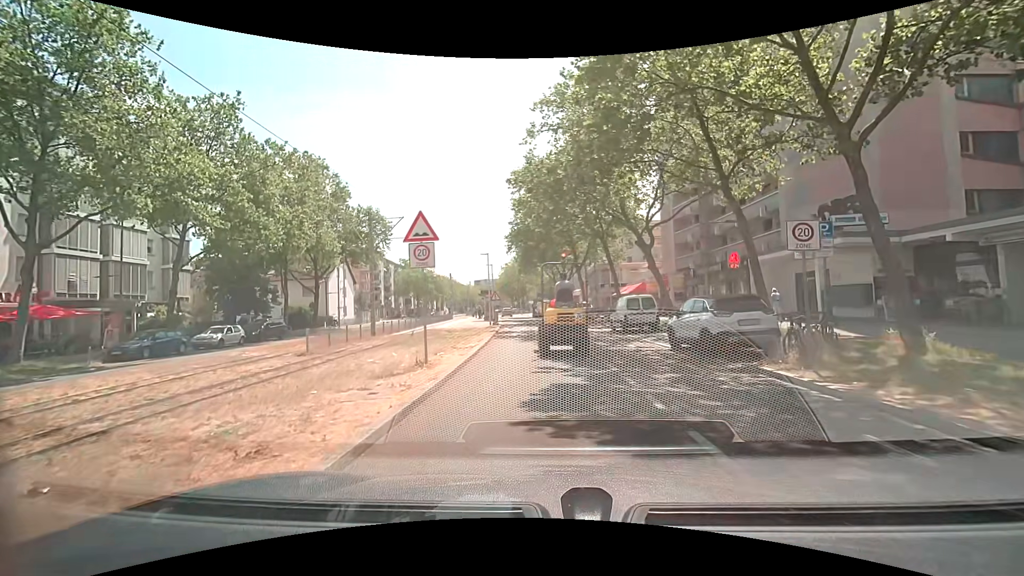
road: tertiary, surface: asphalt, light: Day
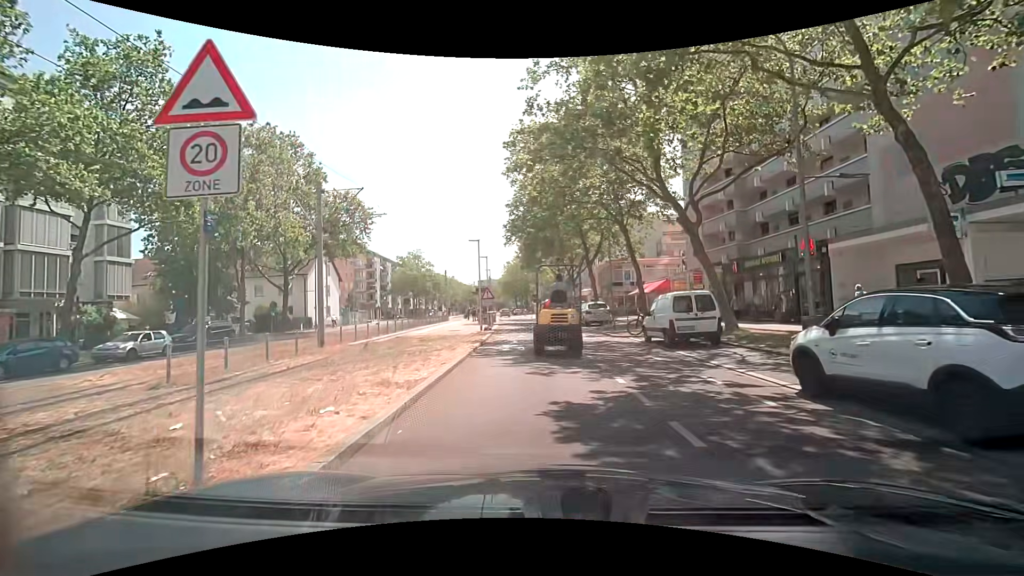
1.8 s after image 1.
(+0.1, +7.5) m; +1°
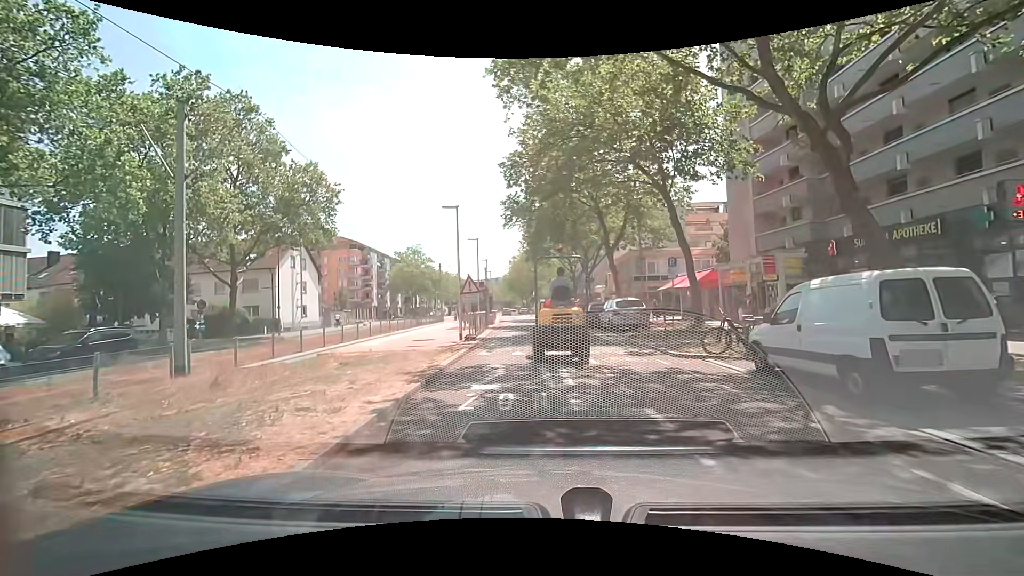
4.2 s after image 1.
(-0.2, +9.2) m; -2°
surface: paving_stones
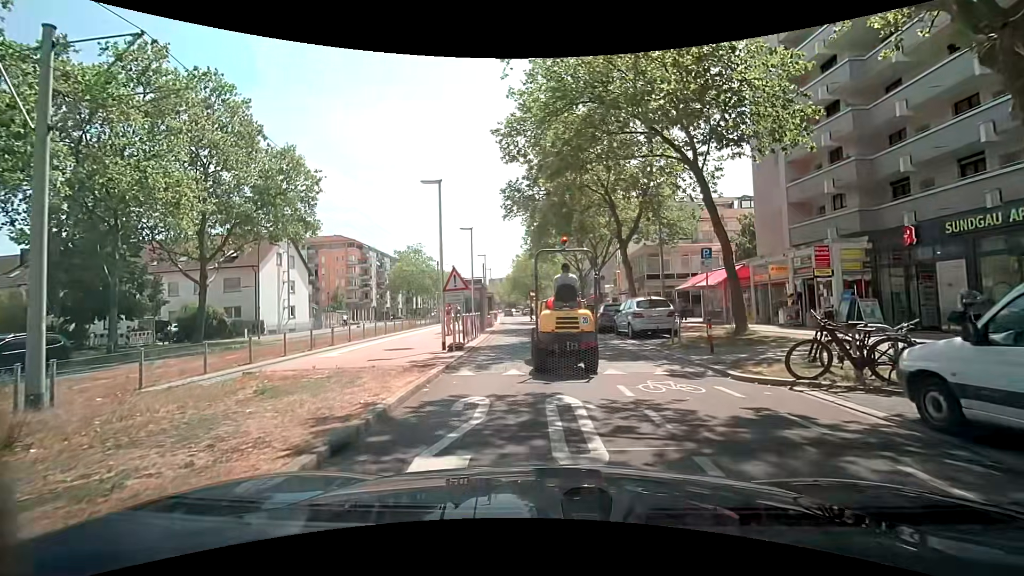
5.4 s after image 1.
(0.0, +4.0) m; -2°
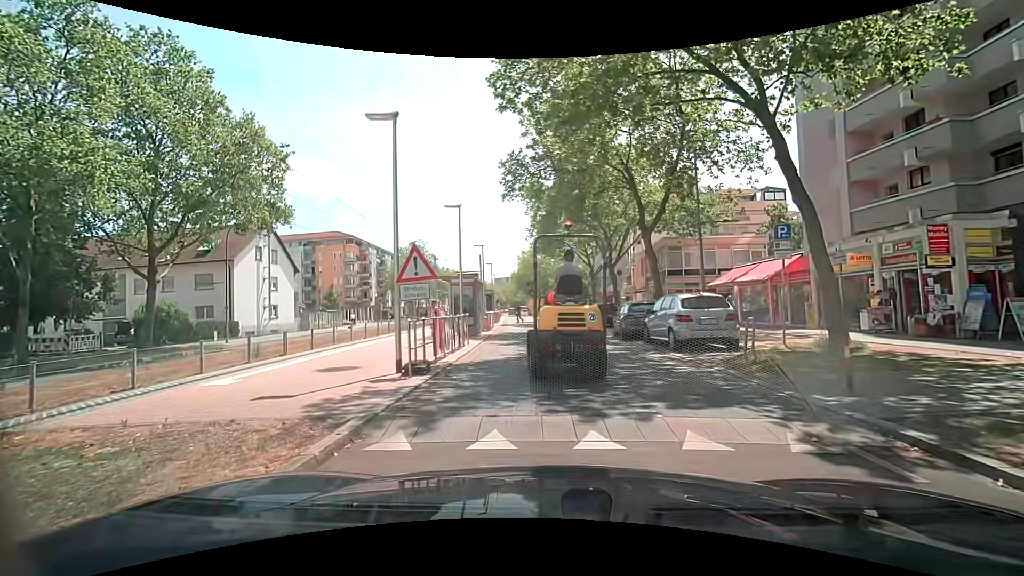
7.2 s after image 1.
(0.0, +5.2) m; -1°
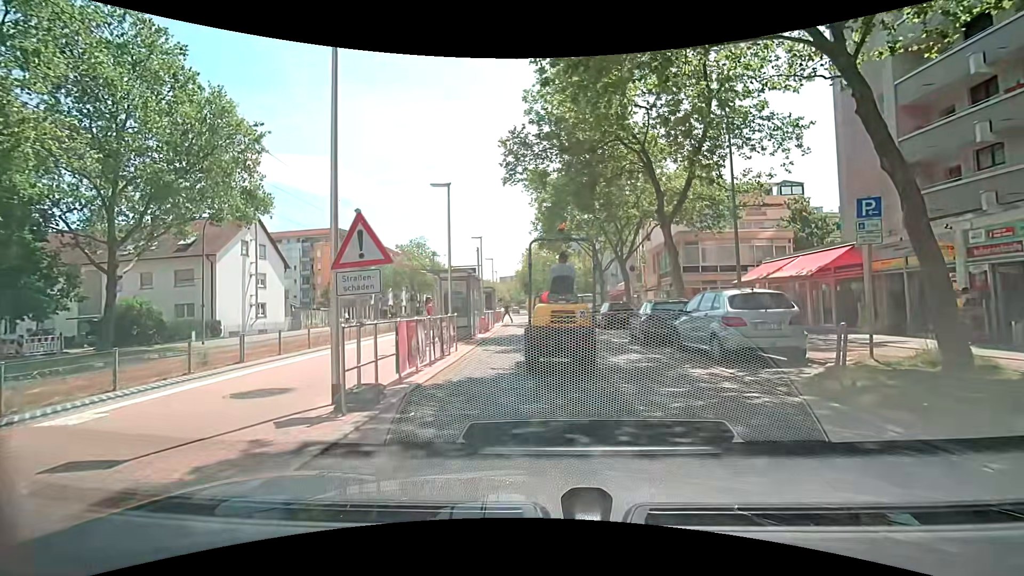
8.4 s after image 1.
(-0.1, +3.2) m; 0°
